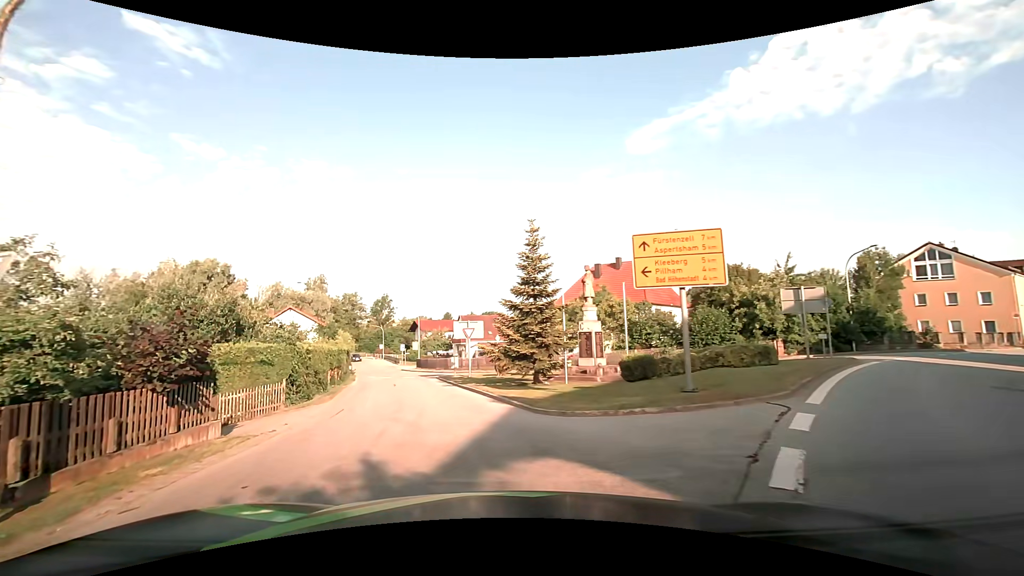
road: tertiary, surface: asphalt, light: Day
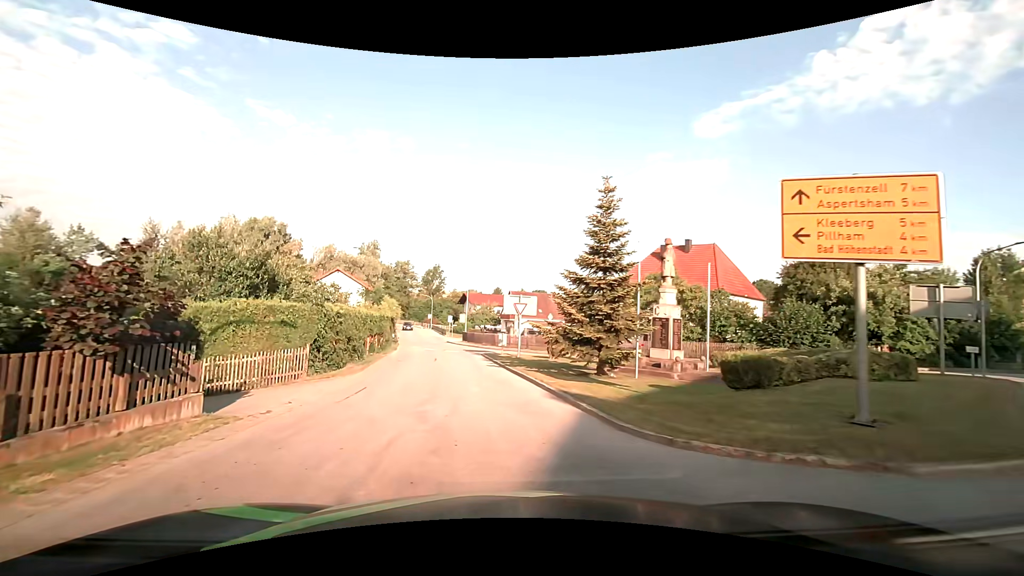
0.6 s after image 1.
(-0.2, +3.5) m; -6°
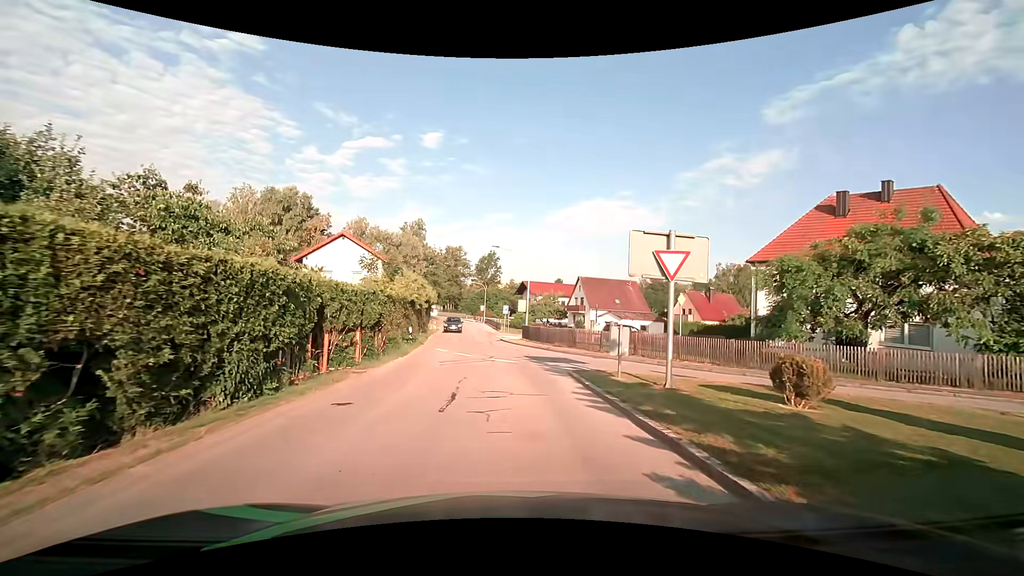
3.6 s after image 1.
(-0.8, +17.4) m; -5°
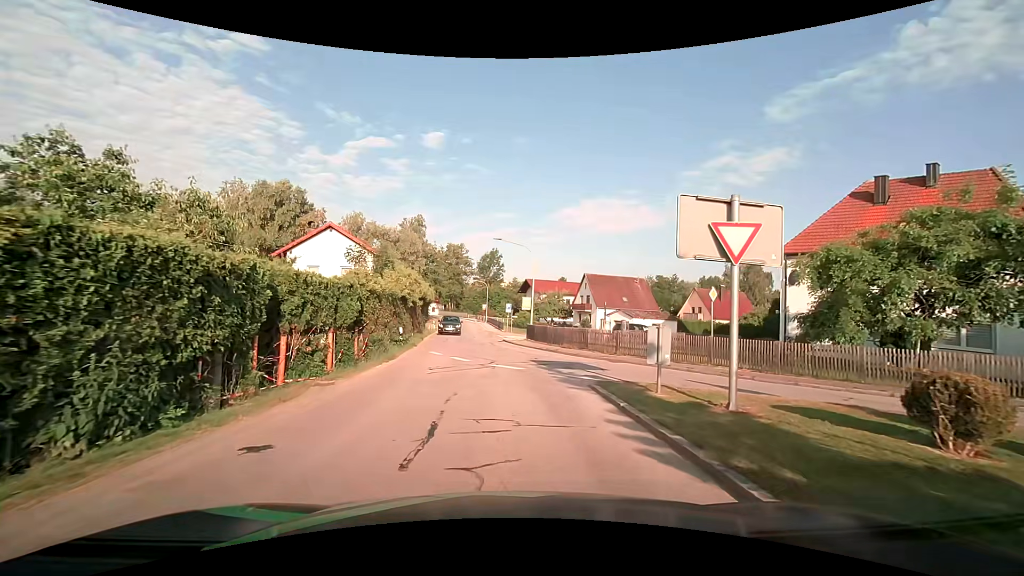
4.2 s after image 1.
(0.0, +3.0) m; -1°
